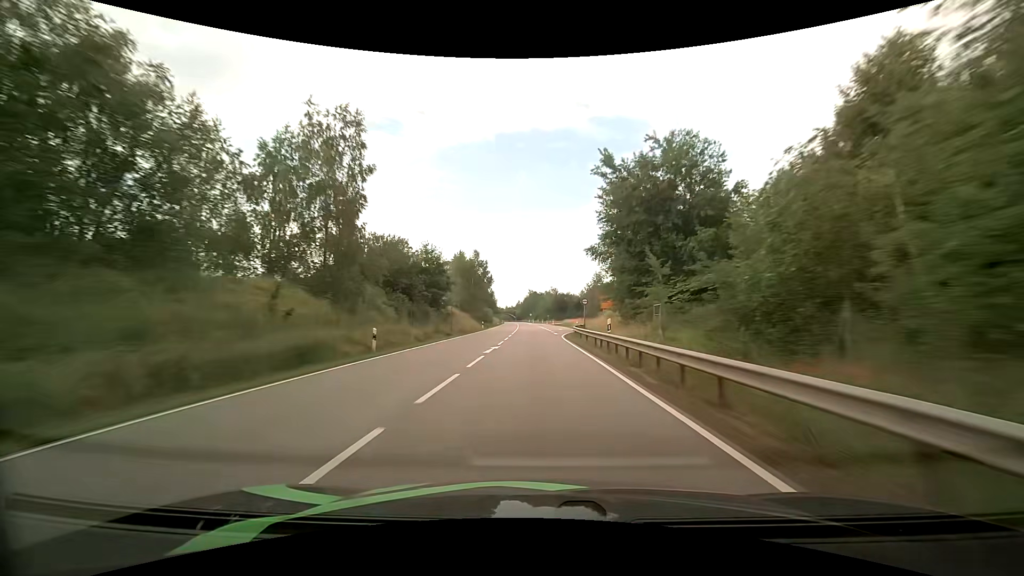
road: primary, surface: asphalt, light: Day
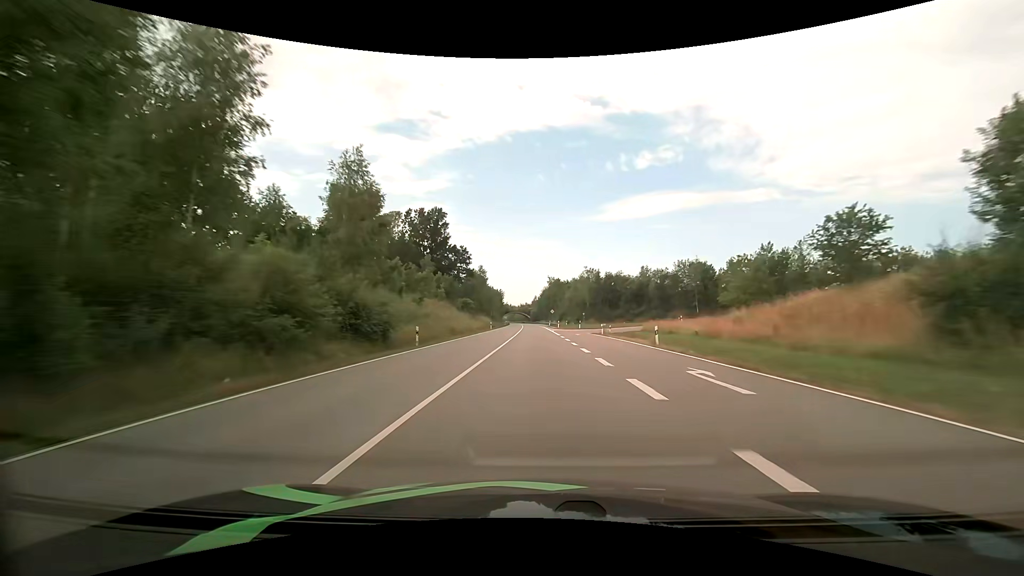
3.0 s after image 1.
(-1.5, +90.3) m; -2°
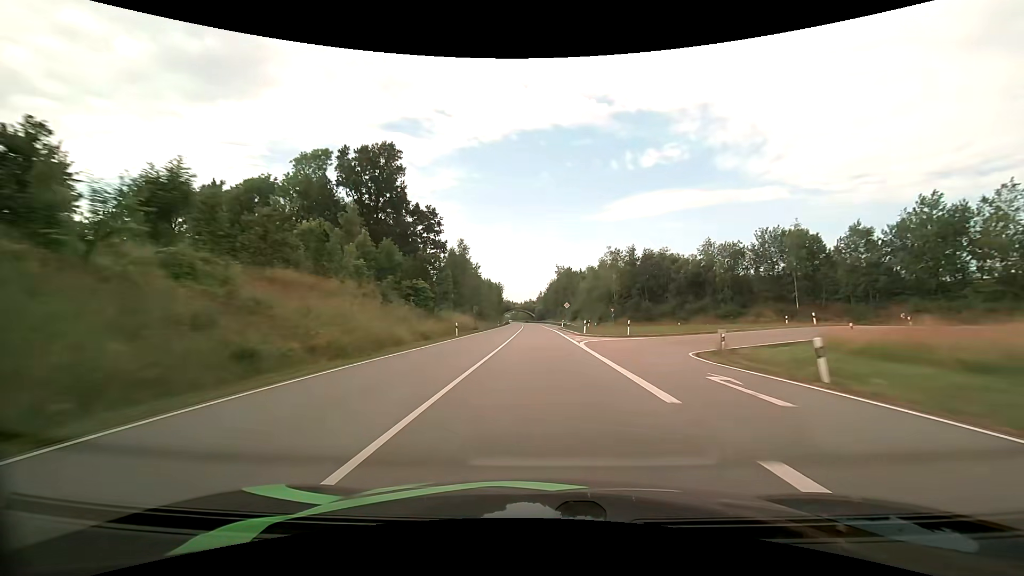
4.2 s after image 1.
(-0.3, +36.4) m; -1°
(0, +10) (0, +20) (0, +30) (0, +40) (0, +50) (0, +60) (-1, +70) (-1, +80) (-1, +90) (-1, +100) m
